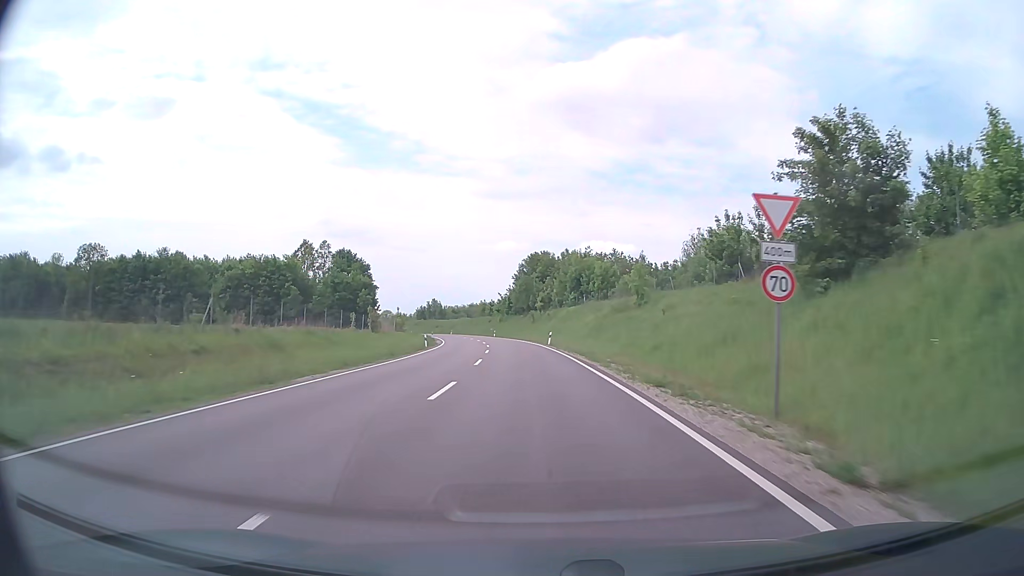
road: primary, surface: asphalt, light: Day
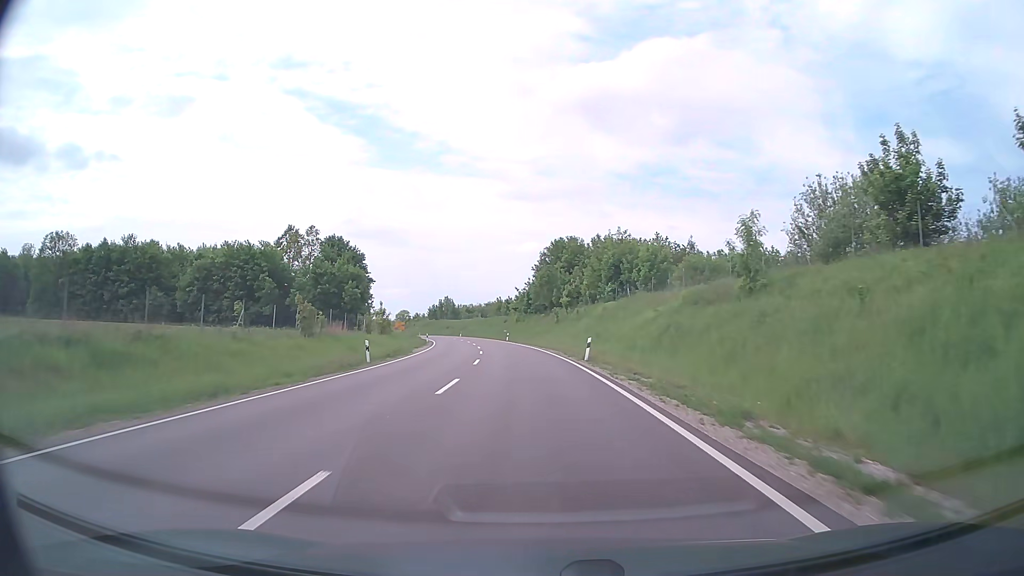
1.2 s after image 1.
(-0.3, +22.4) m; -2°
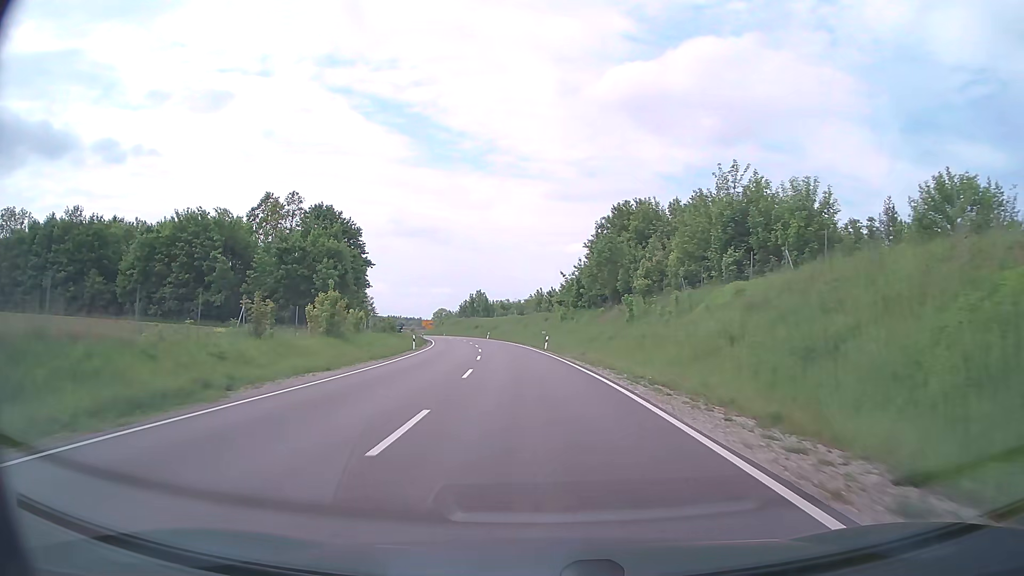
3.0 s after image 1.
(-1.1, +31.0) m; -4°
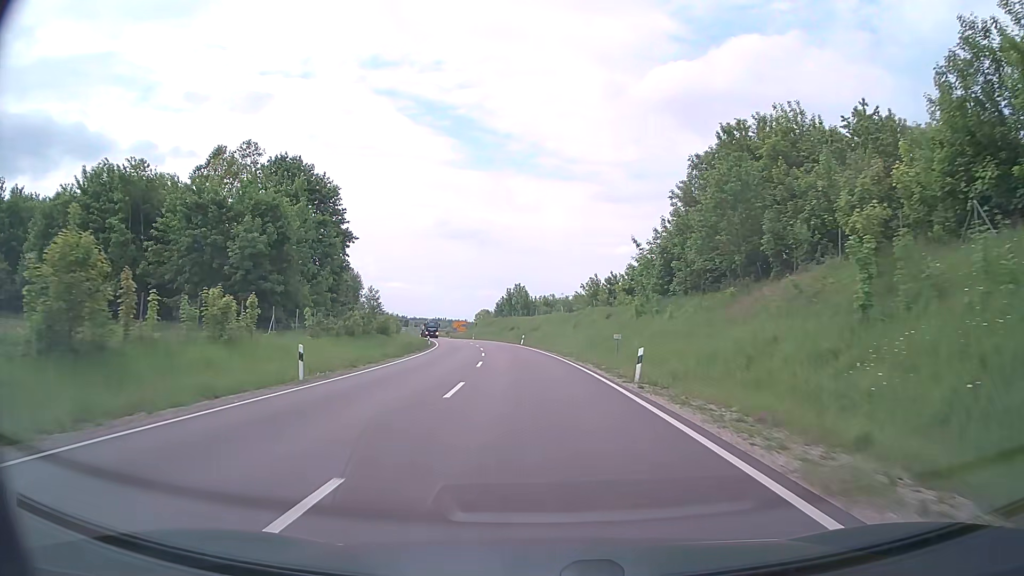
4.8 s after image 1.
(-0.9, +29.6) m; -4°
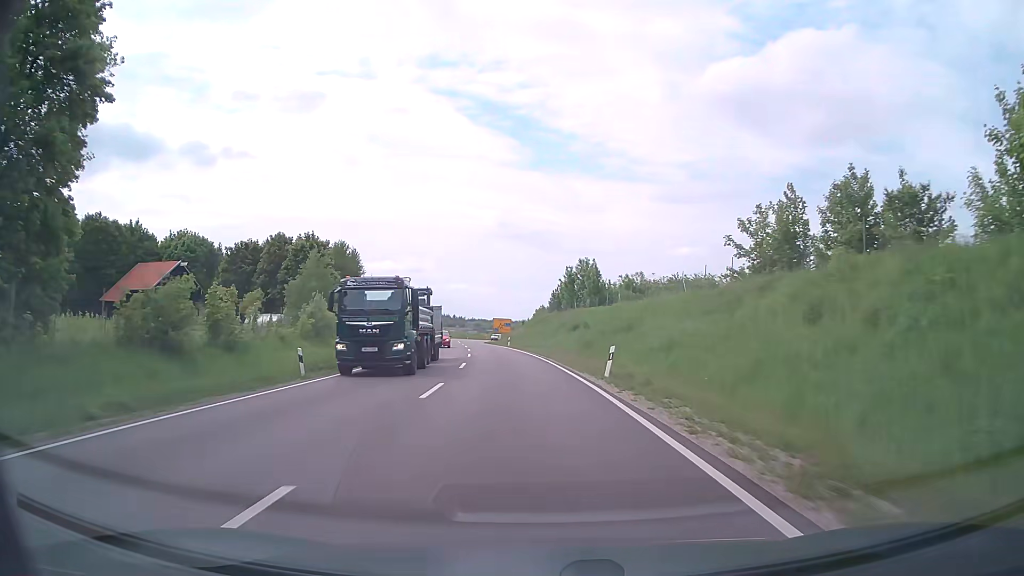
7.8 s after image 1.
(-2.1, +48.4) m; -5°
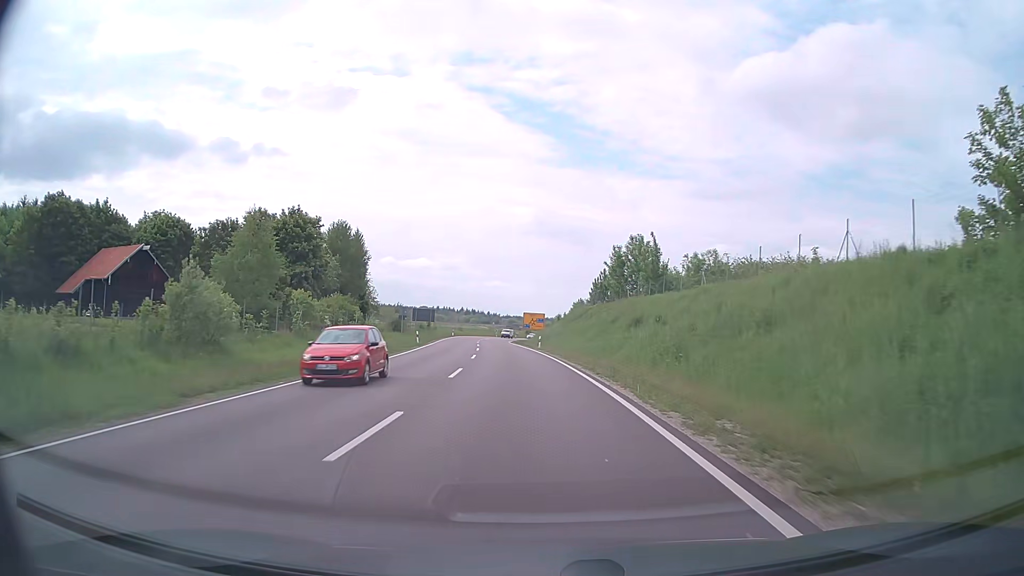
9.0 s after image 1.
(-0.5, +19.1) m; -3°
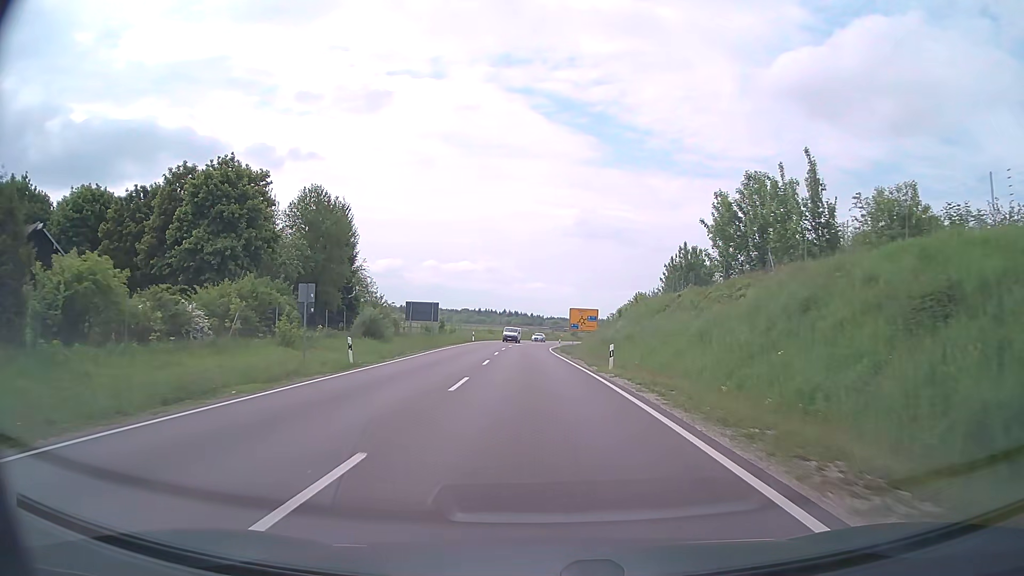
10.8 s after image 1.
(-1.0, +27.8) m; -4°
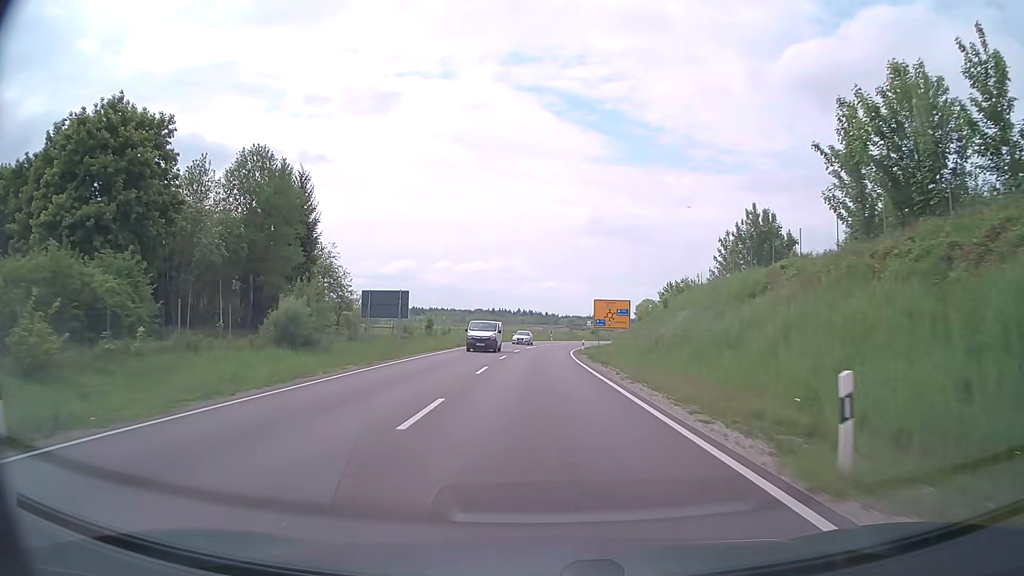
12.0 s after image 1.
(-0.2, +18.0) m; -1°
(0, +10) (0, +20) (0, +30) (0, +40) (0, +50) (+1, +60) (+1, +70) (+3, +80) (+4, +90) (+6, +100) m
